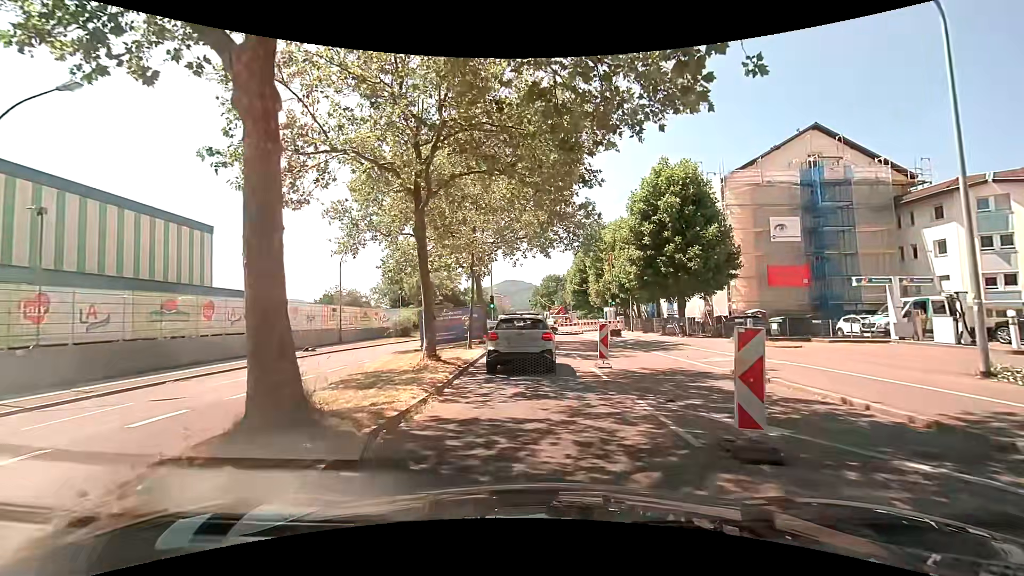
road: secondary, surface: asphalt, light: Day
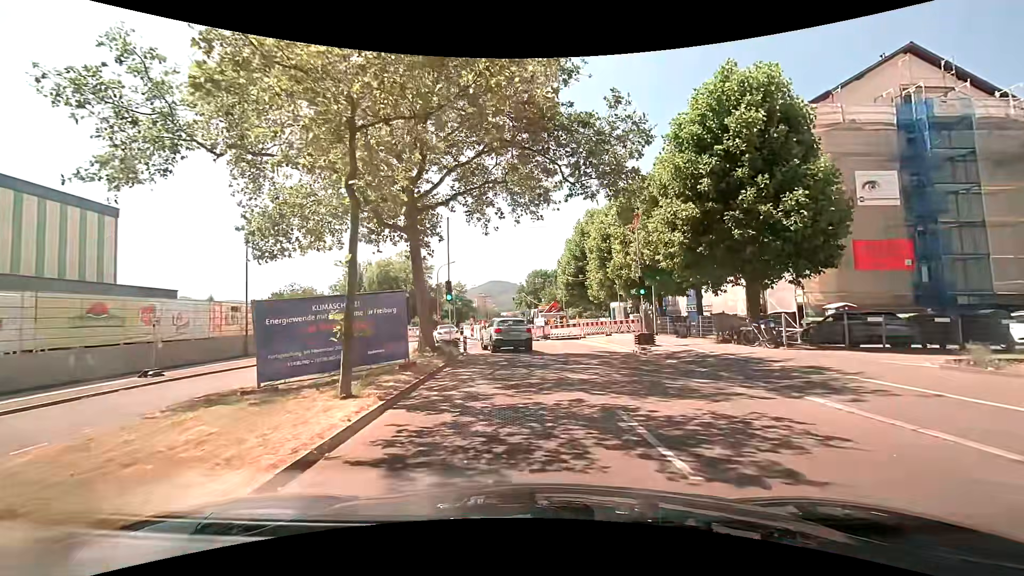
(+0.2, +13.5) m; +3°
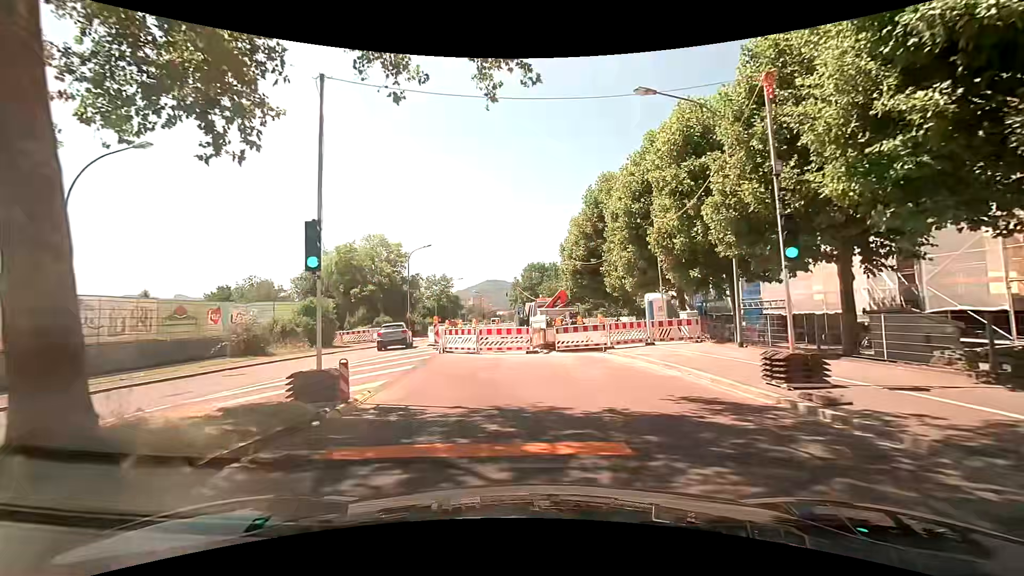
(0.0, +13.3) m; -1°
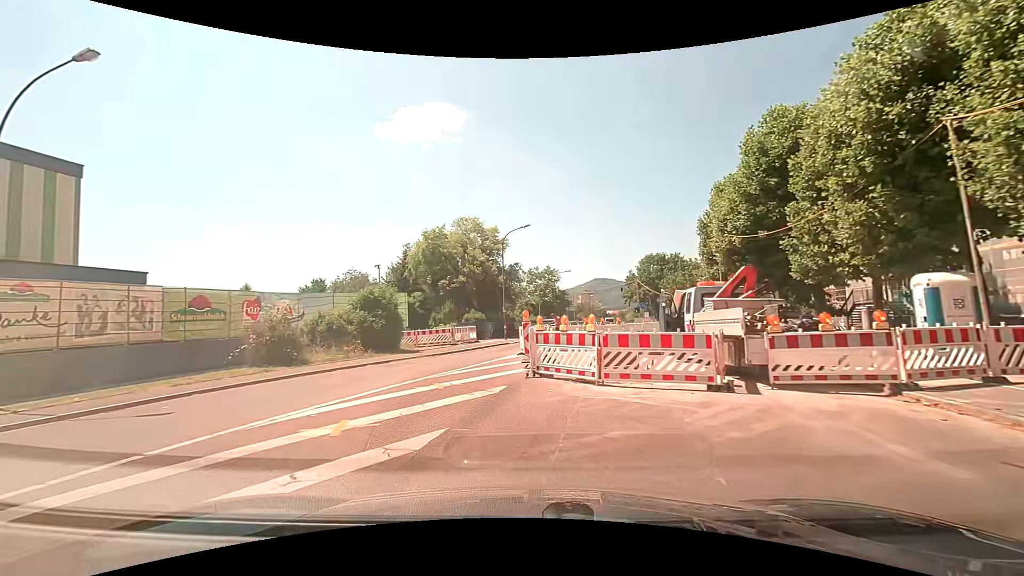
(-0.9, +10.2) m; -12°
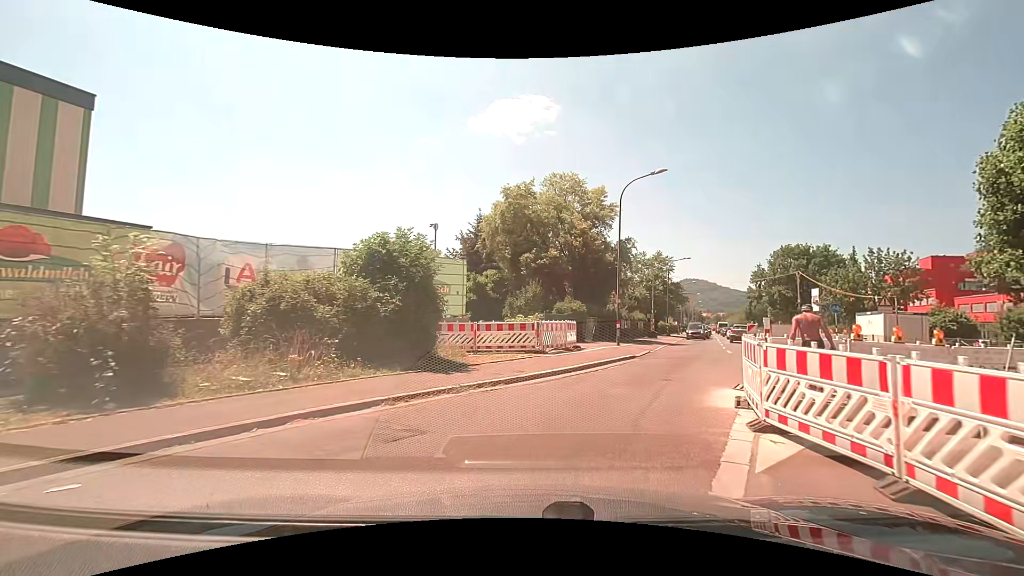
(-2.0, +13.6) m; -10°
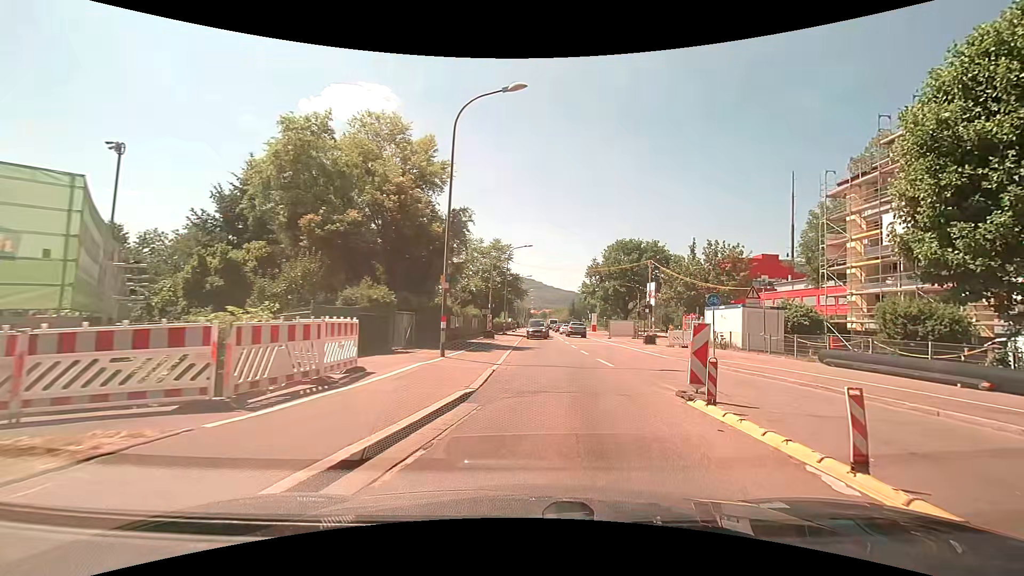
(+1.5, +10.1) m; +19°
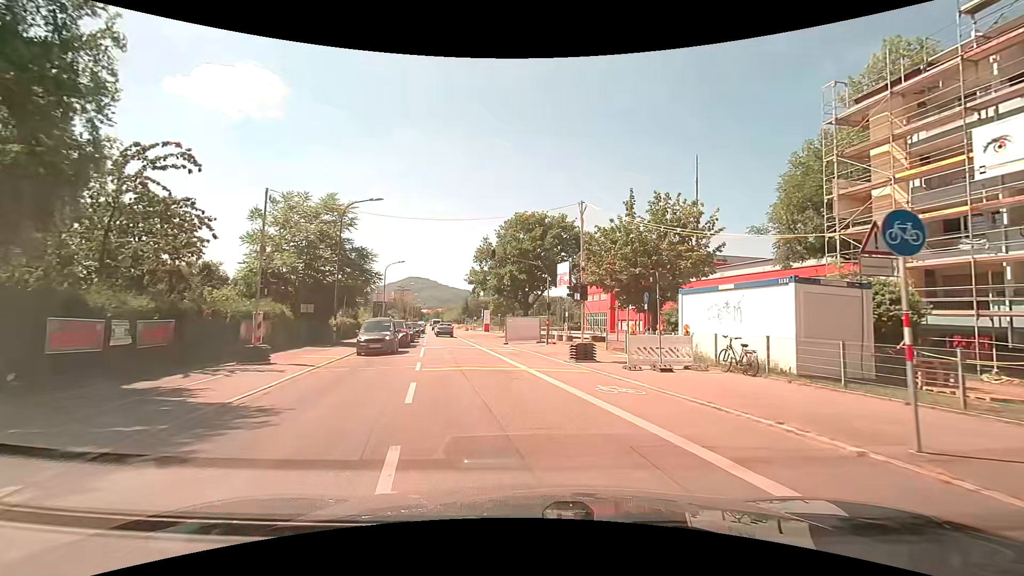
(+2.4, +18.5) m; +12°
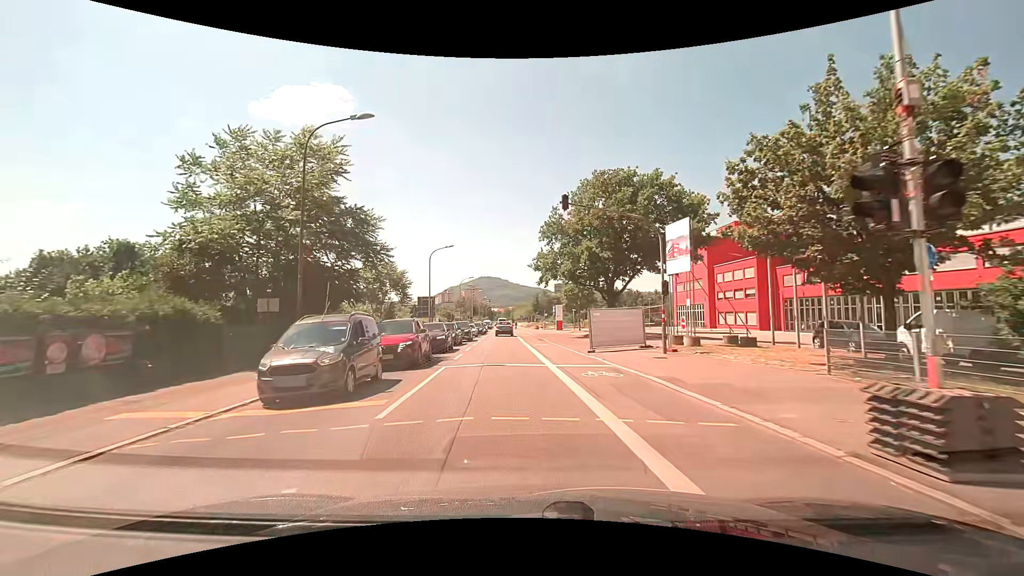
(-1.0, +13.6) m; -9°
(0, +10) (-1, +20) (-1, +30) (-1, +40) (-2, +50) (-2, +60) (-3, +70) (-3, +80) (-4, +90) (-4, +100) m
